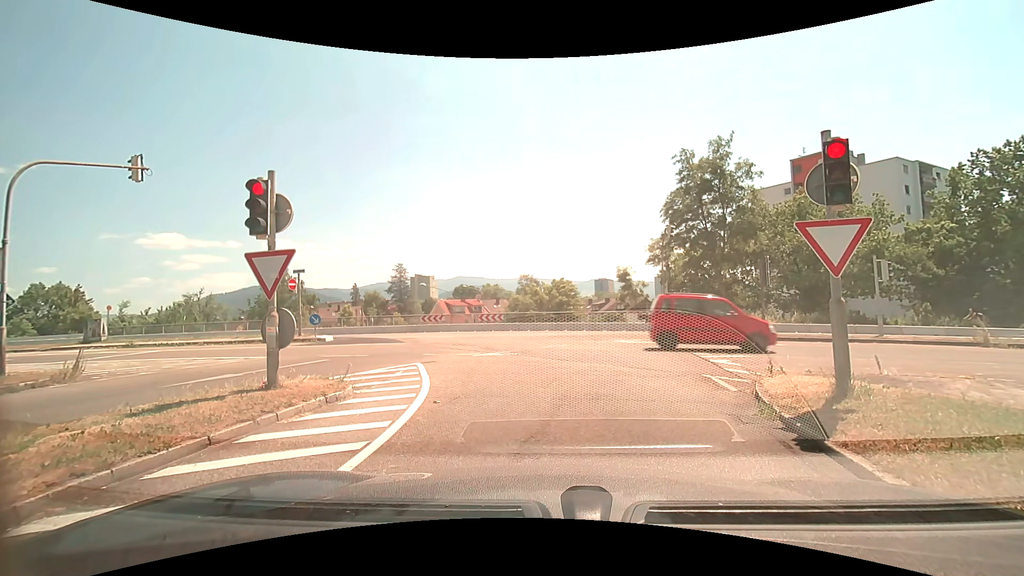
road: trunk_link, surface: asphalt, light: Day
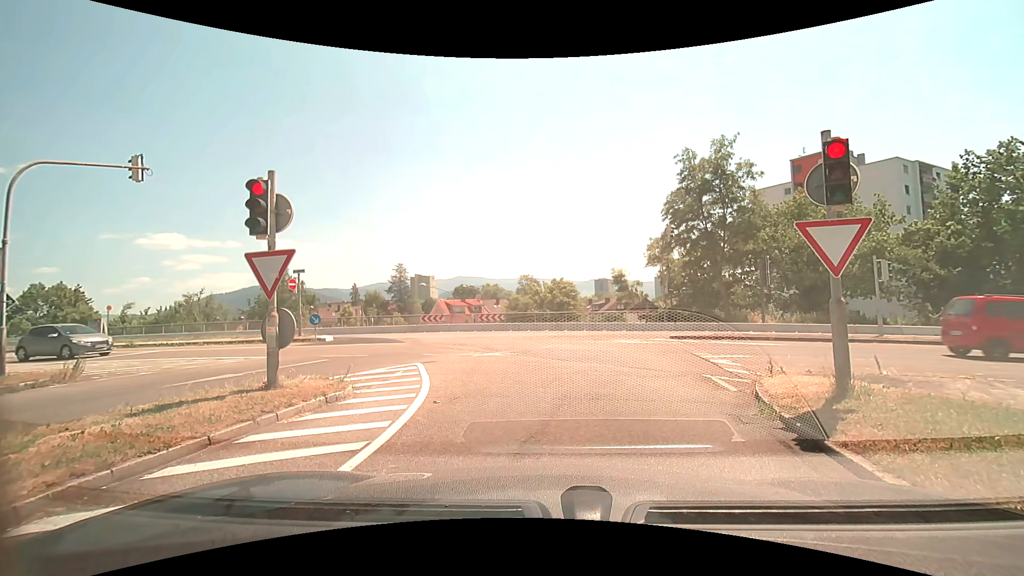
(0.0, 0.0) m; 0°
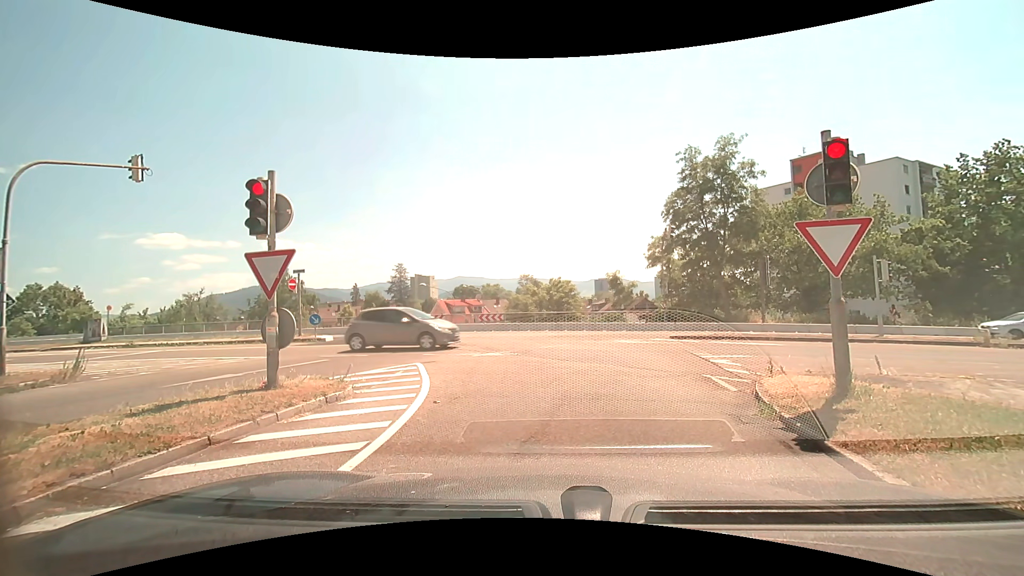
(0.0, 0.0) m; 0°
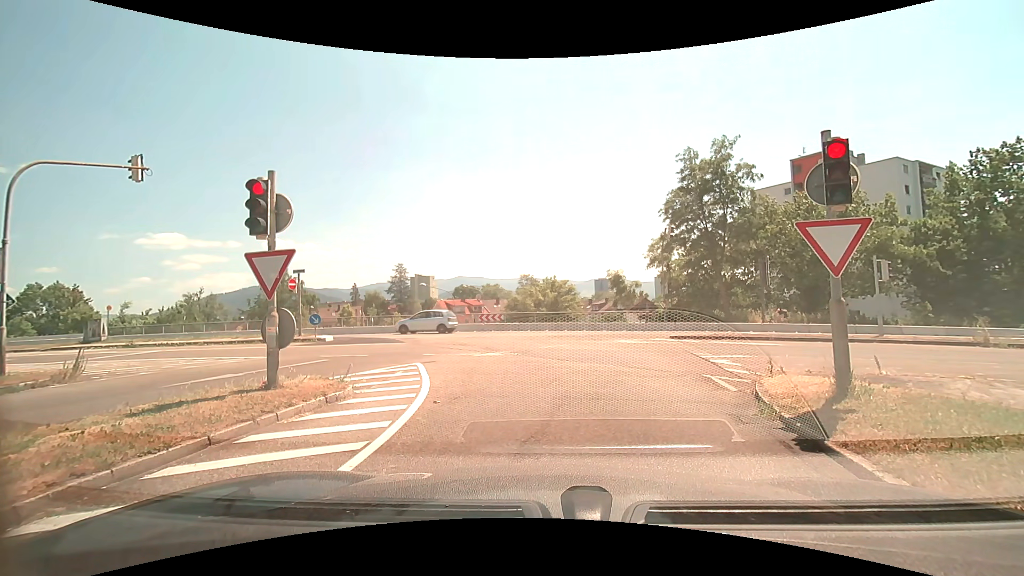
(0.0, 0.0) m; 0°
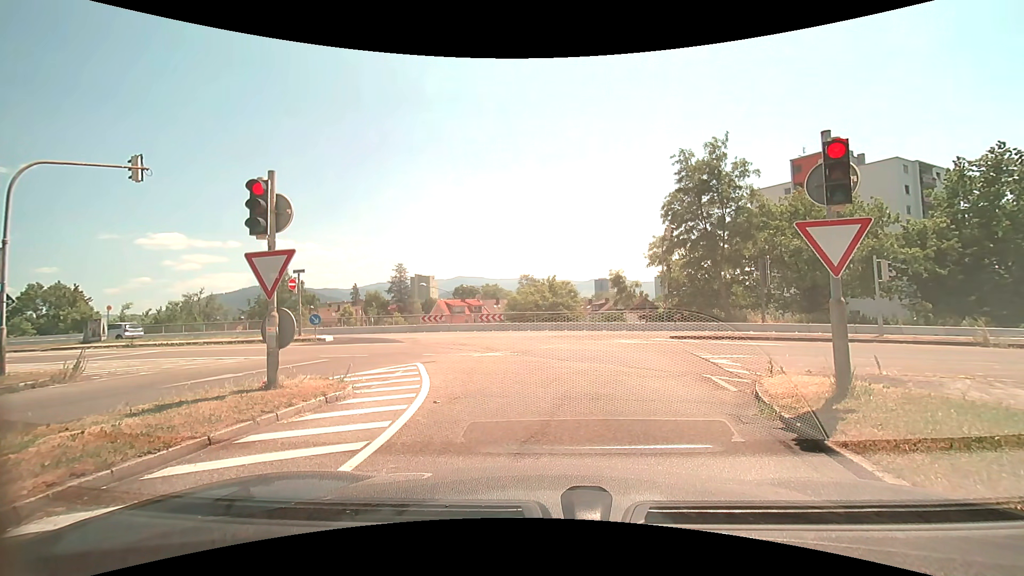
(0.0, 0.0) m; 0°
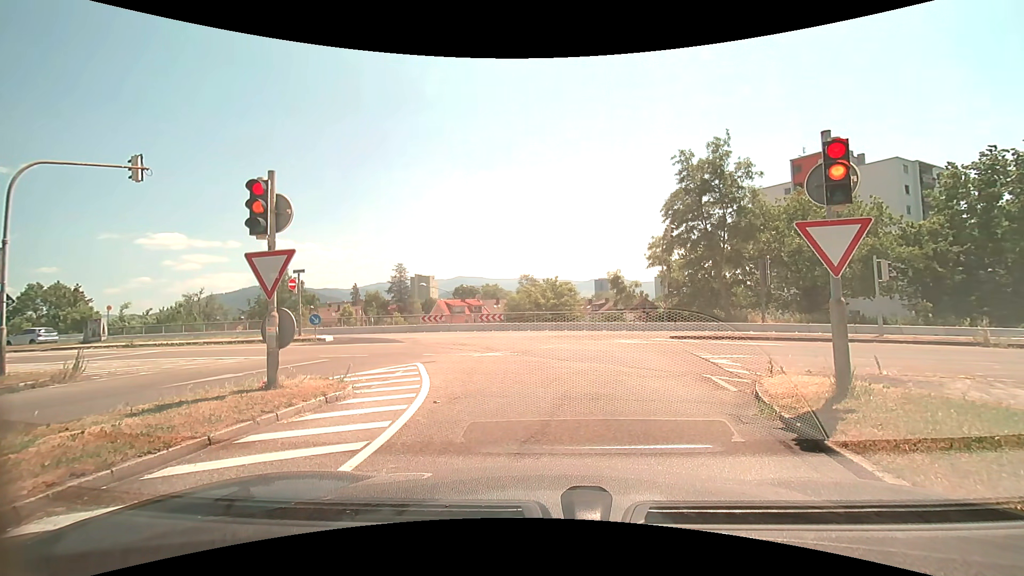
(0.0, 0.0) m; 0°
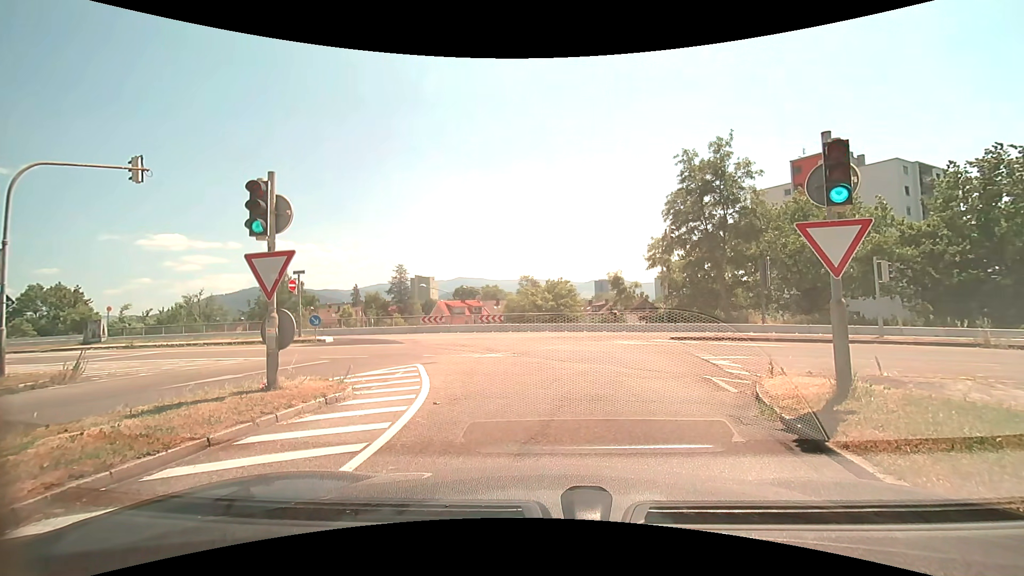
(0.0, 0.0) m; 0°
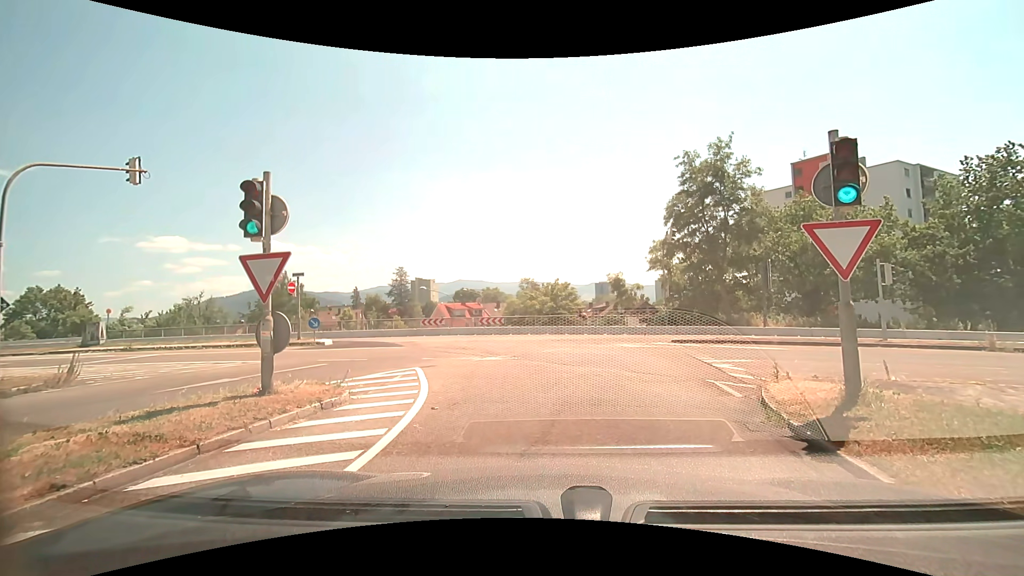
(0.0, +0.1) m; 0°
(0, +10) (-2, +20) (-7, +29) (-15, +33) (-25, +35) (-35, +36) (-45, +38) (-55, +39) (-65, +40) (-75, +41) m
